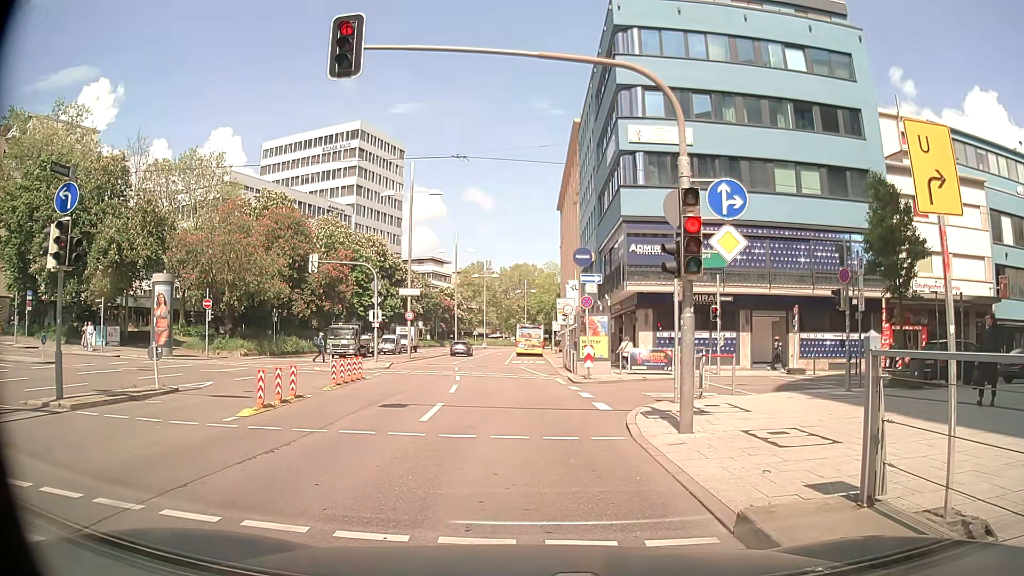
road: primary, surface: asphalt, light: Day
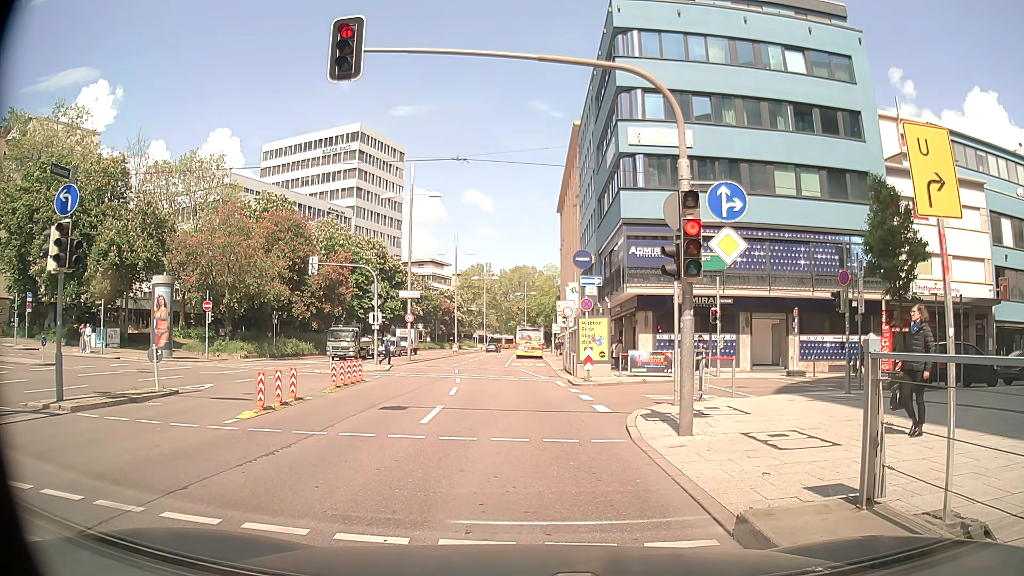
(0.0, +0.1) m; 0°
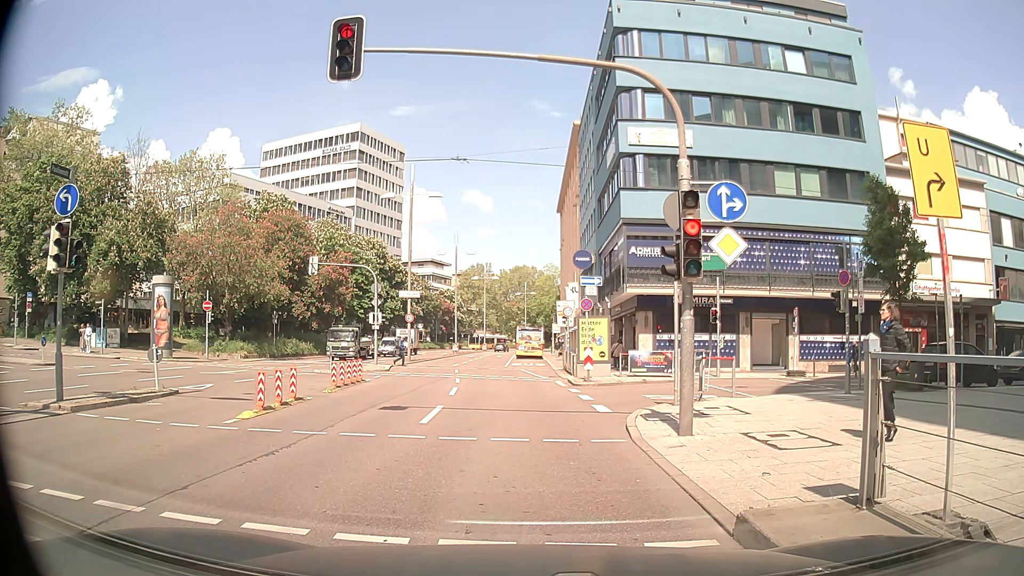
(0.0, 0.0) m; 0°
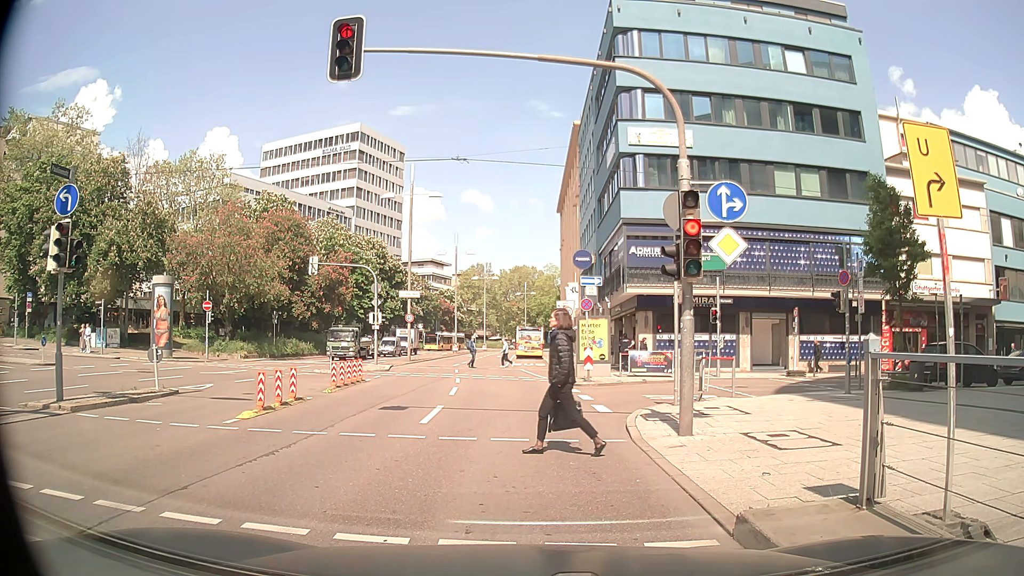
(0.0, 0.0) m; 0°
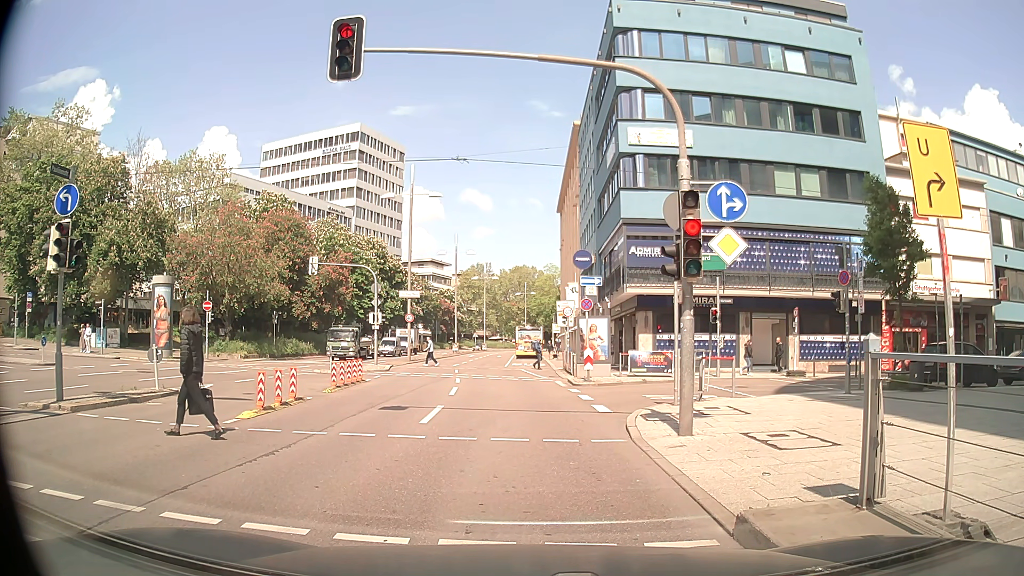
(0.0, 0.0) m; 0°
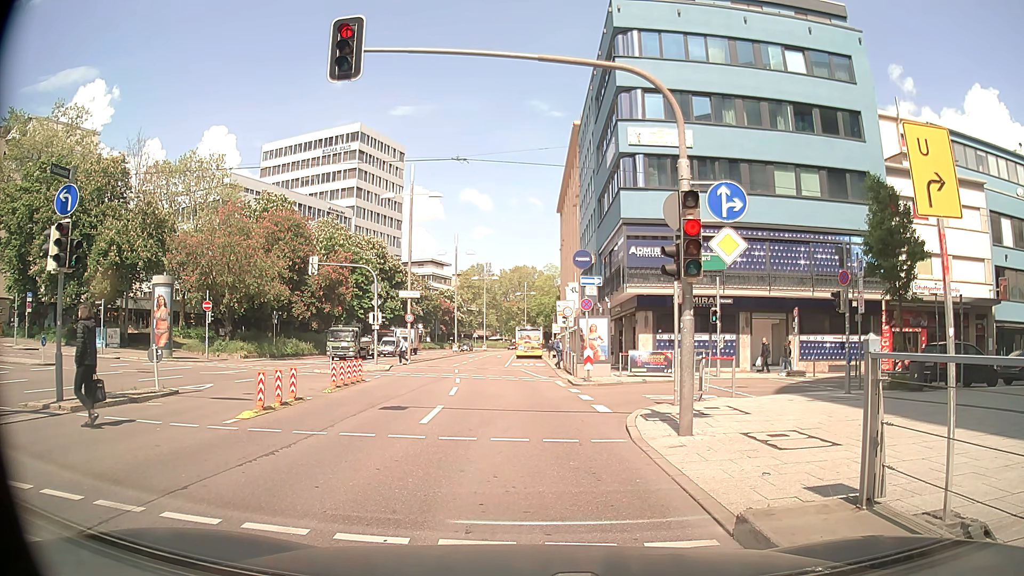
(0.0, 0.0) m; 0°
